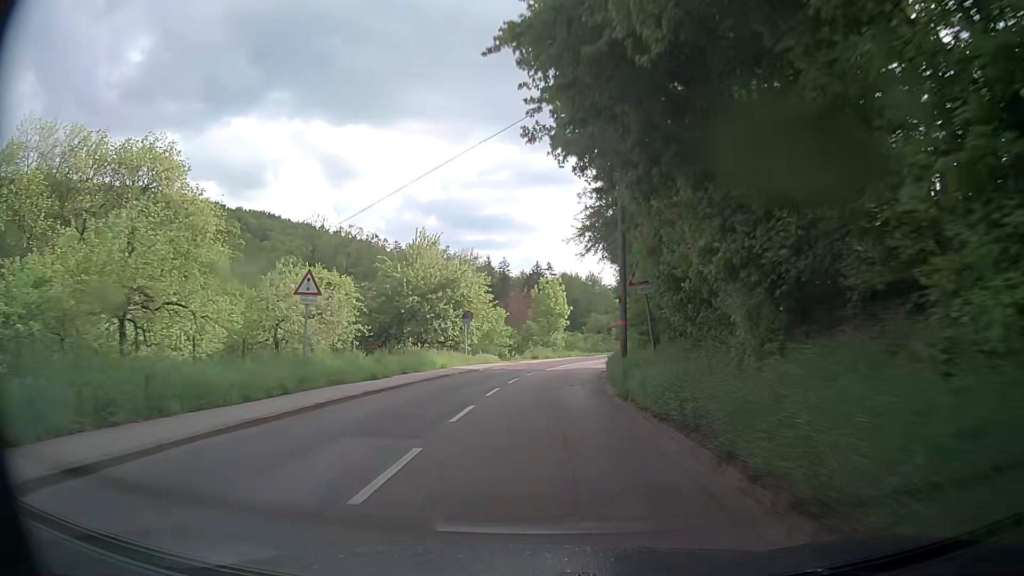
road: secondary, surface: asphalt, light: Day
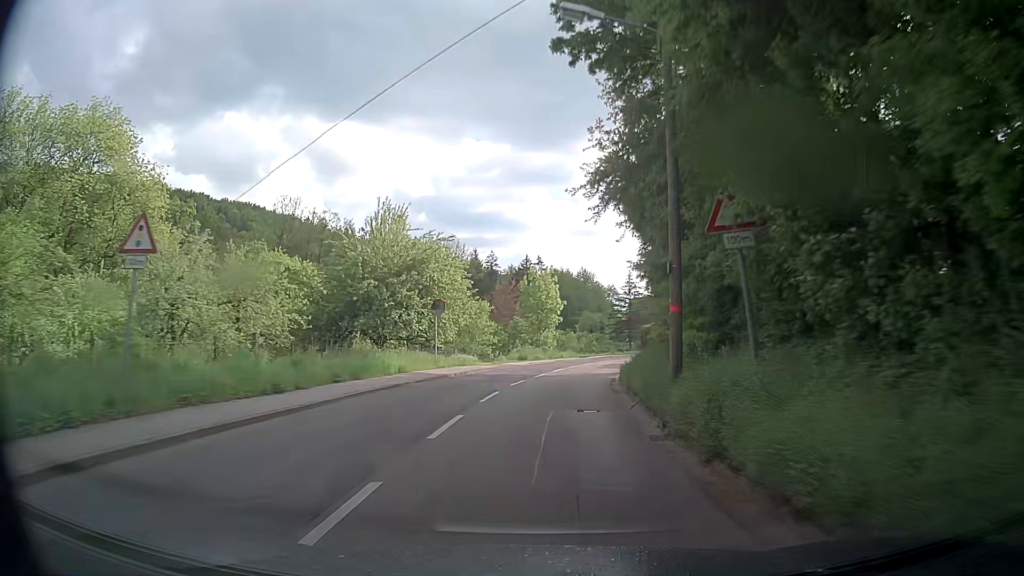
(0.0, +8.3) m; 0°
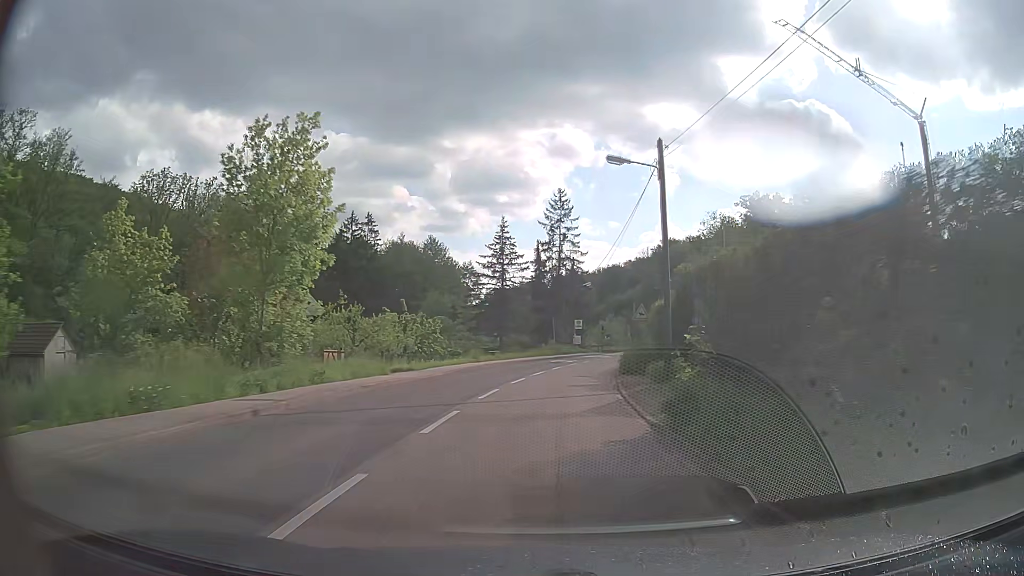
(+4.4, +41.8) m; +12°
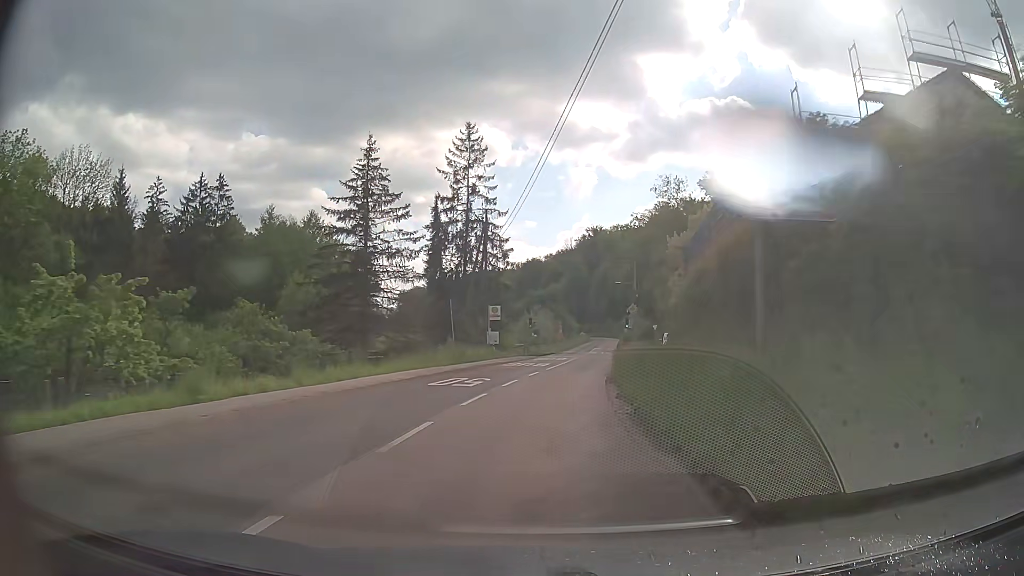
(+2.0, +25.8) m; +7°
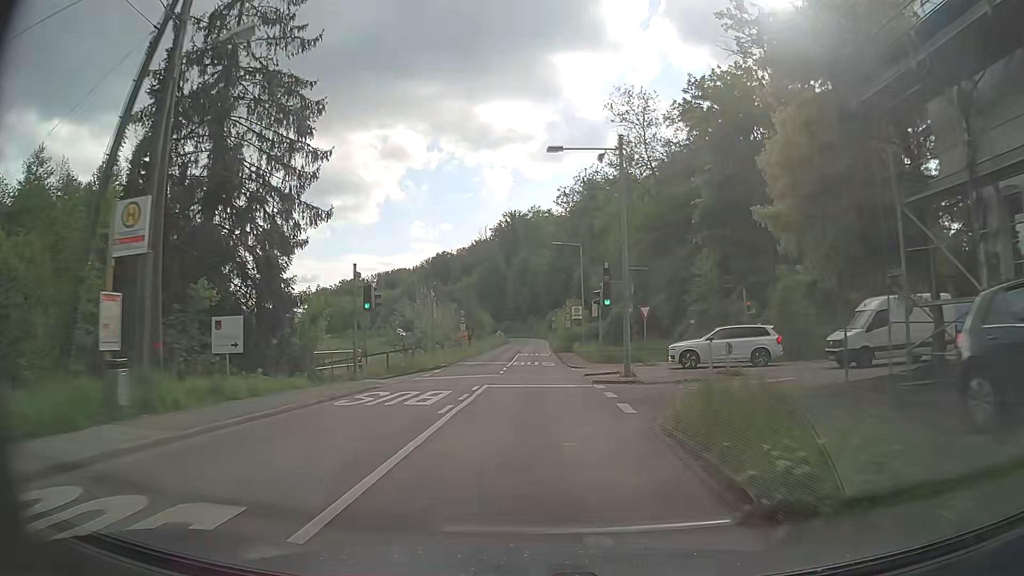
(+2.7, +34.6) m; +7°
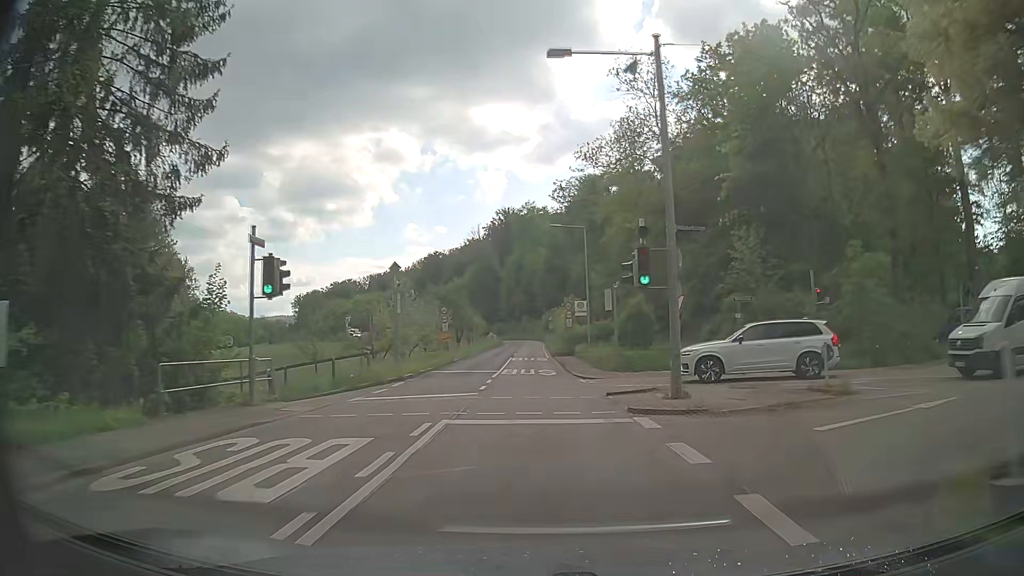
(0.0, +8.7) m; 0°
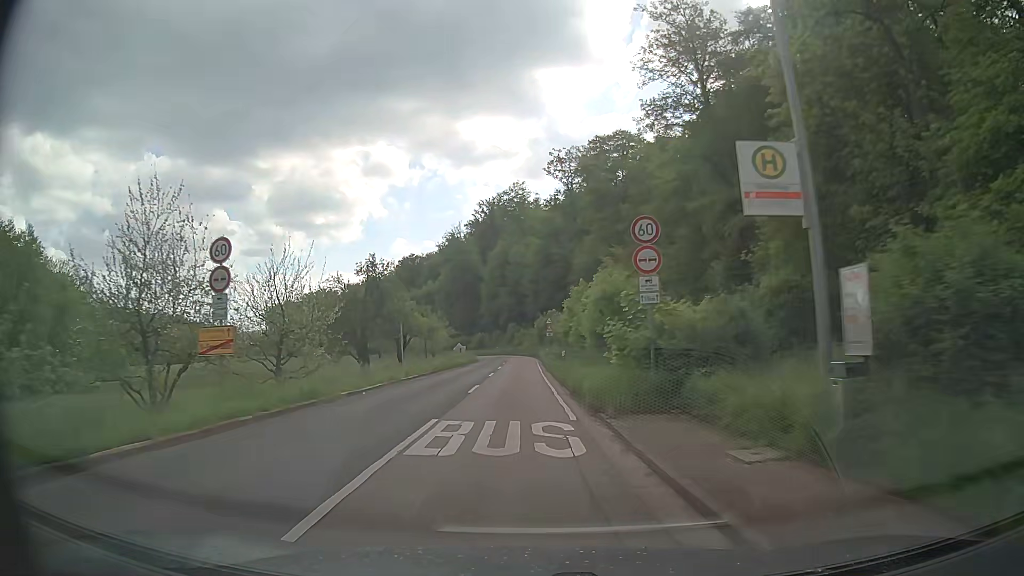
(+0.2, +35.1) m; +1°
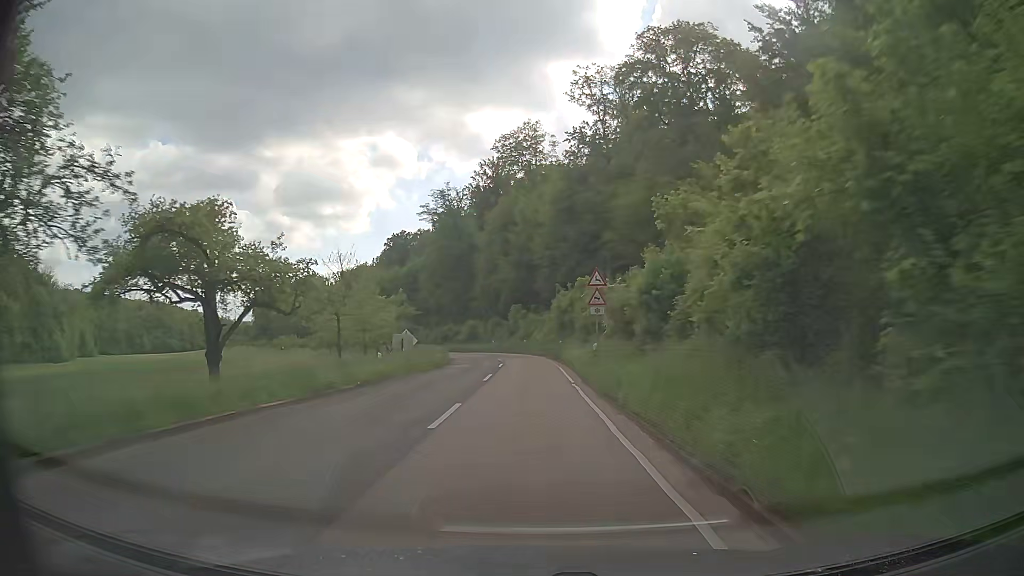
(-0.7, +35.6) m; -1°
(0, +10) (0, +20) (0, +30) (0, +40) (0, +50) (-1, +60) (-4, +70) (-6, +79) (-10, +89) (-14, +98) m
